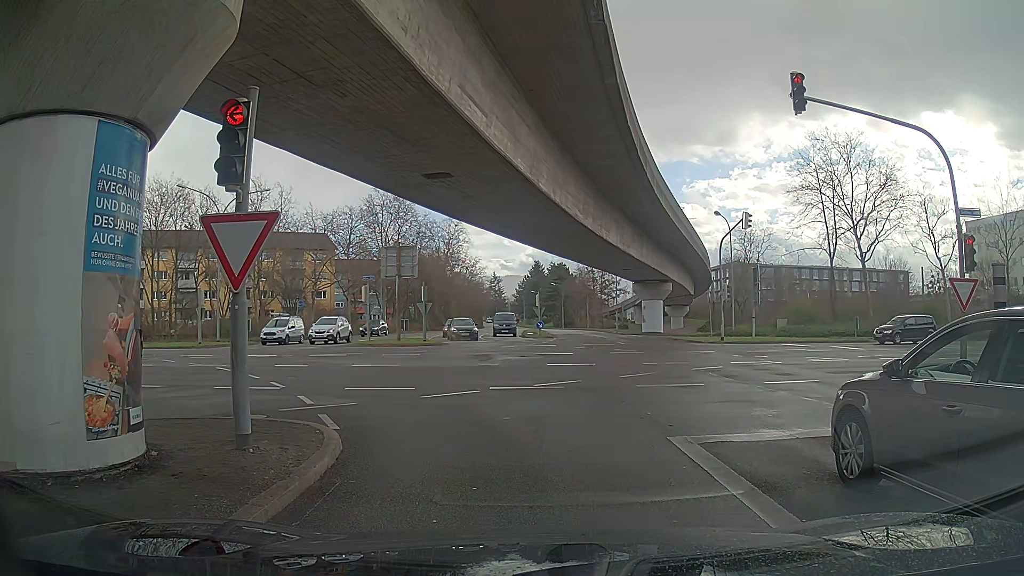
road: tertiary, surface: asphalt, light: Day
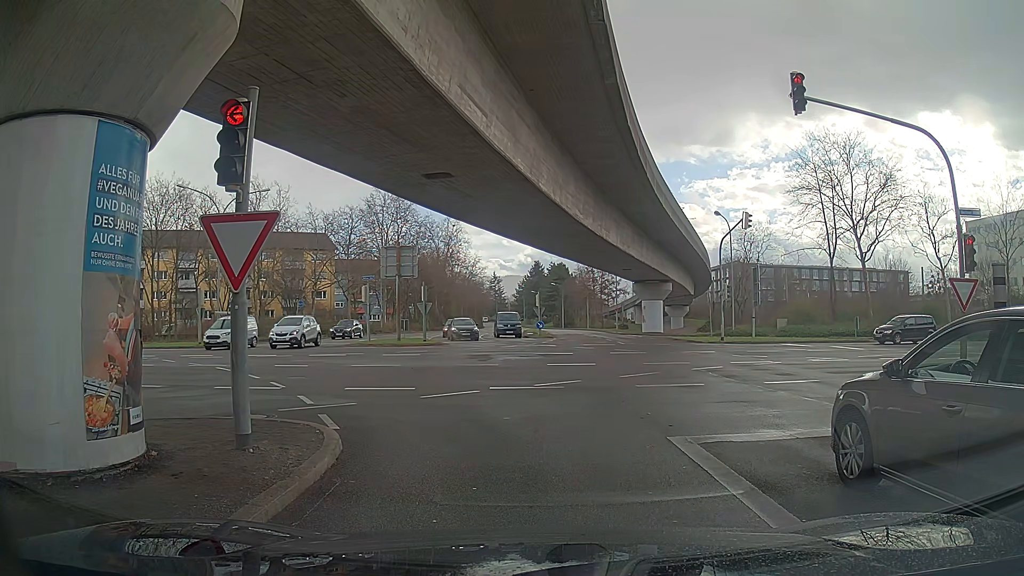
(0.0, 0.0) m; 0°
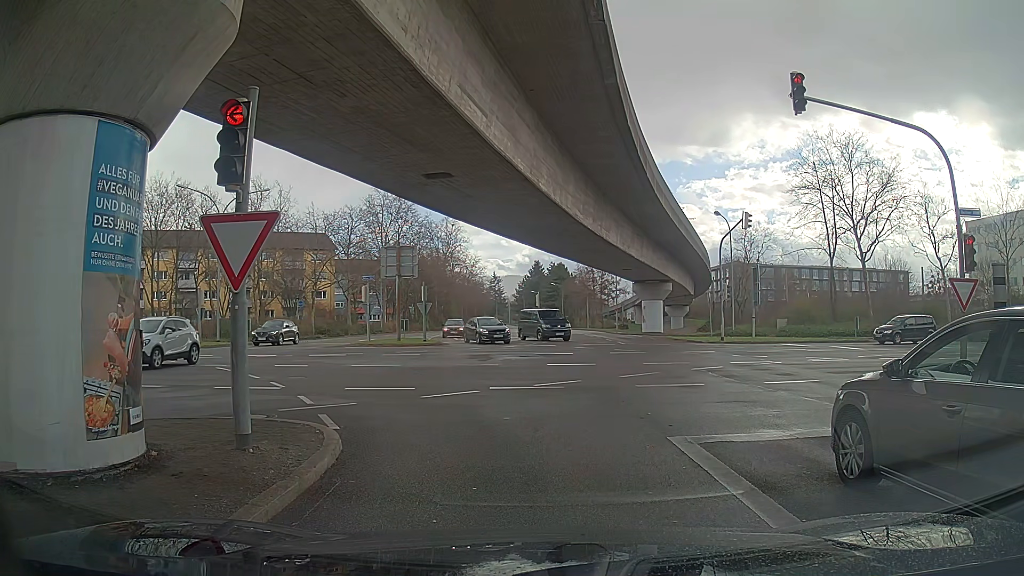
(0.0, 0.0) m; 0°
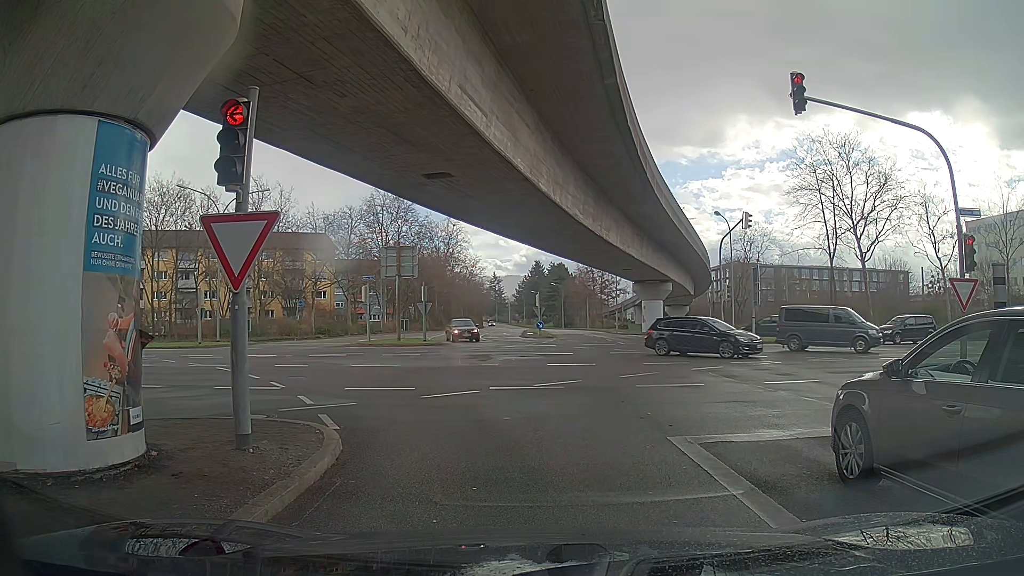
(0.0, 0.0) m; 0°
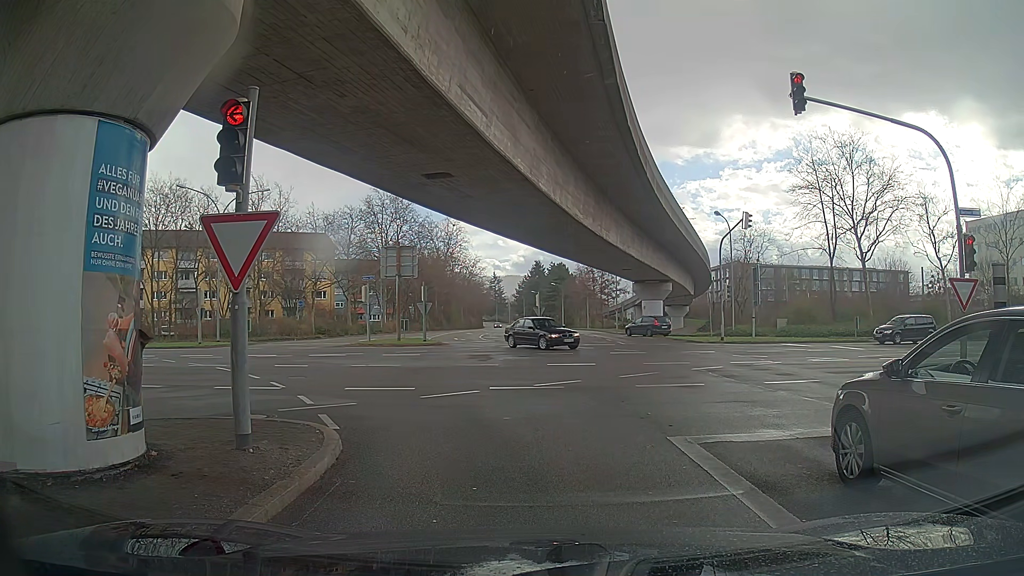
(0.0, 0.0) m; 0°
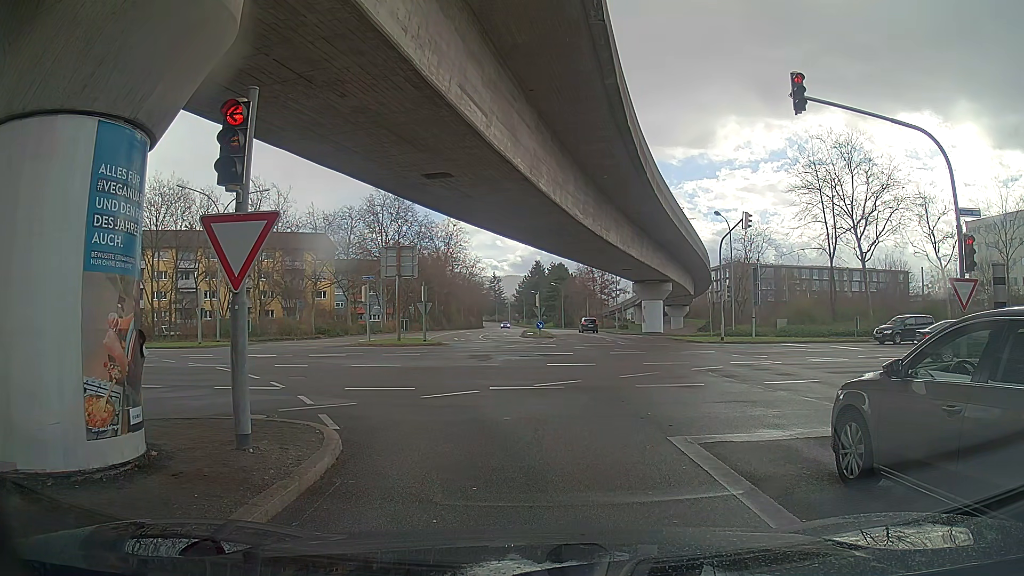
(0.0, 0.0) m; 0°
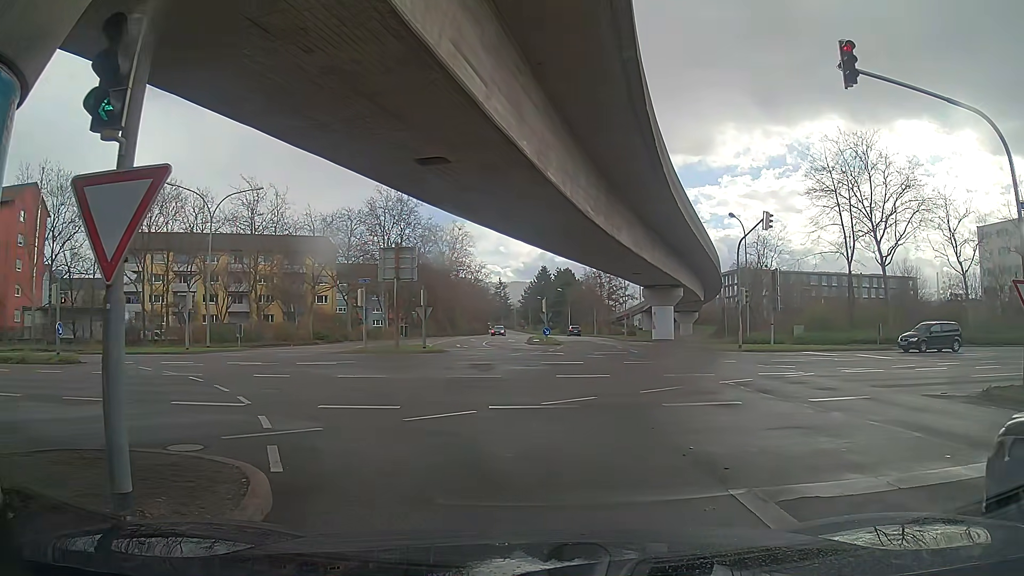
(+0.1, +2.5) m; +2°
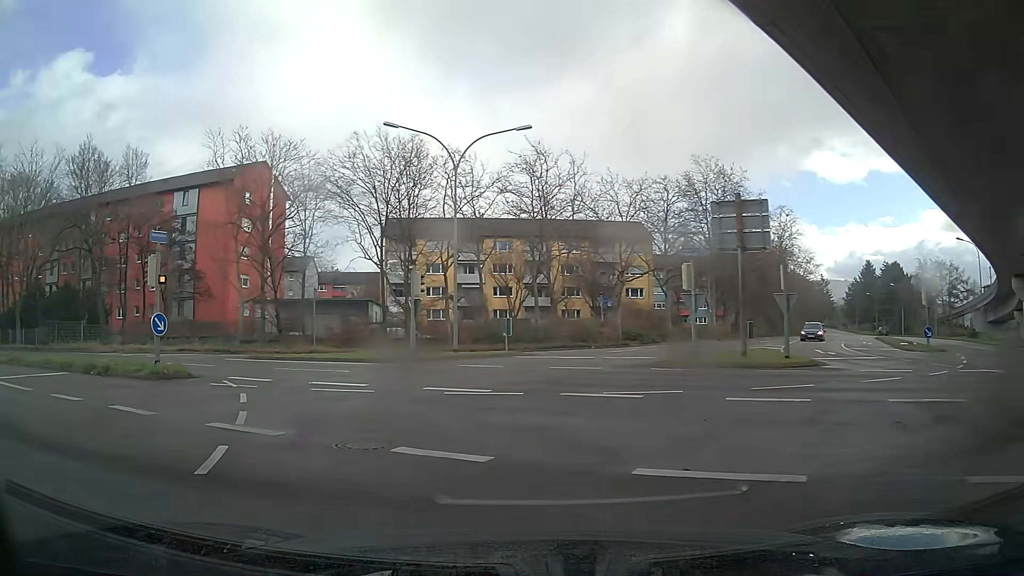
(-3.4, +13.1) m; -31°
